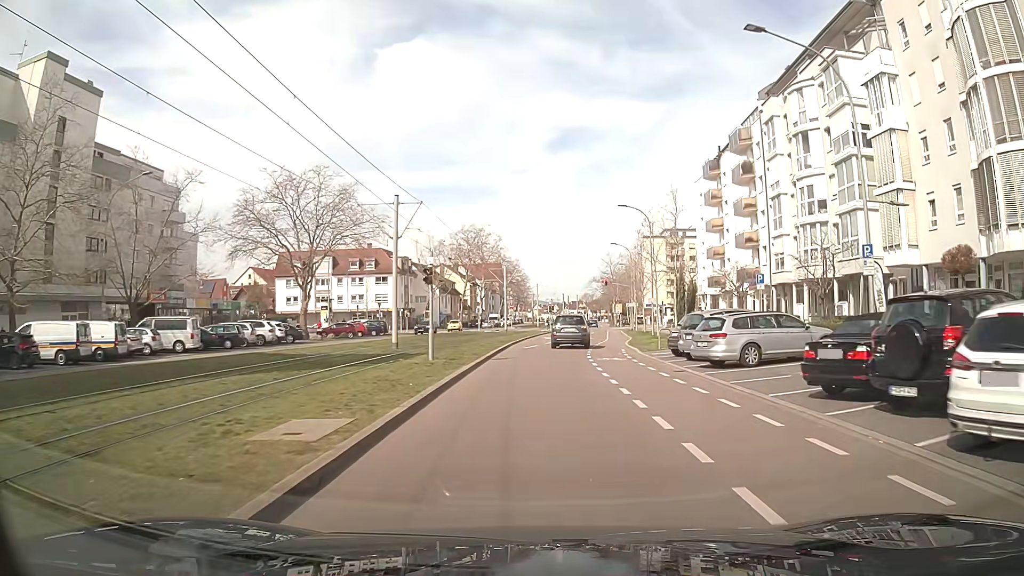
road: tertiary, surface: asphalt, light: Day
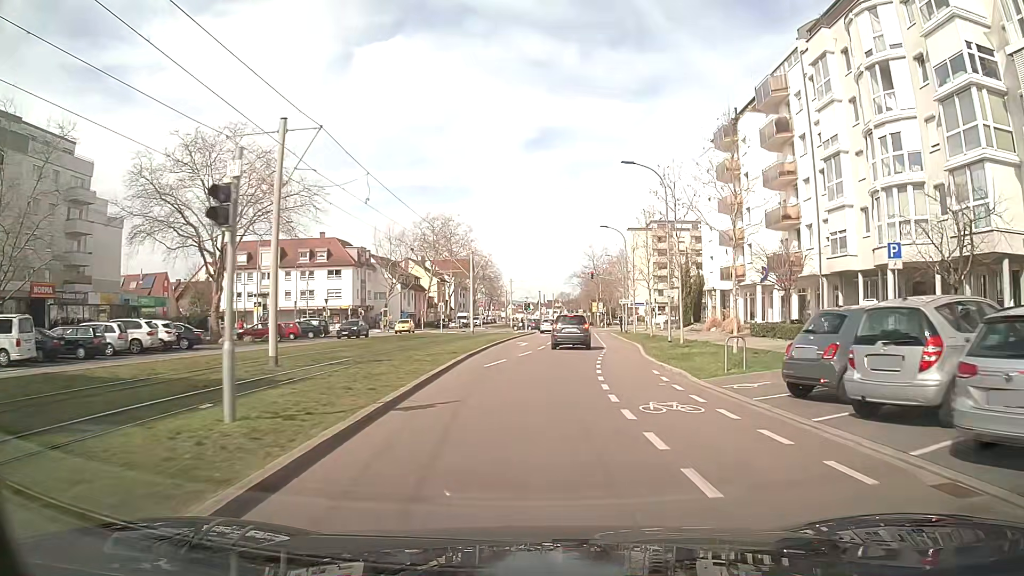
(+0.2, +13.3) m; +2°
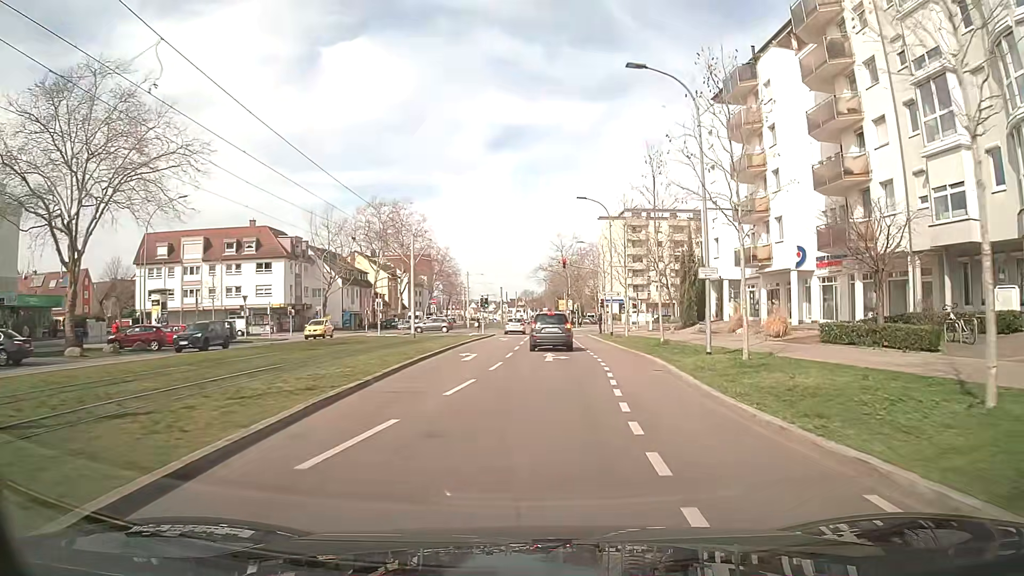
(+0.4, +13.4) m; +3°
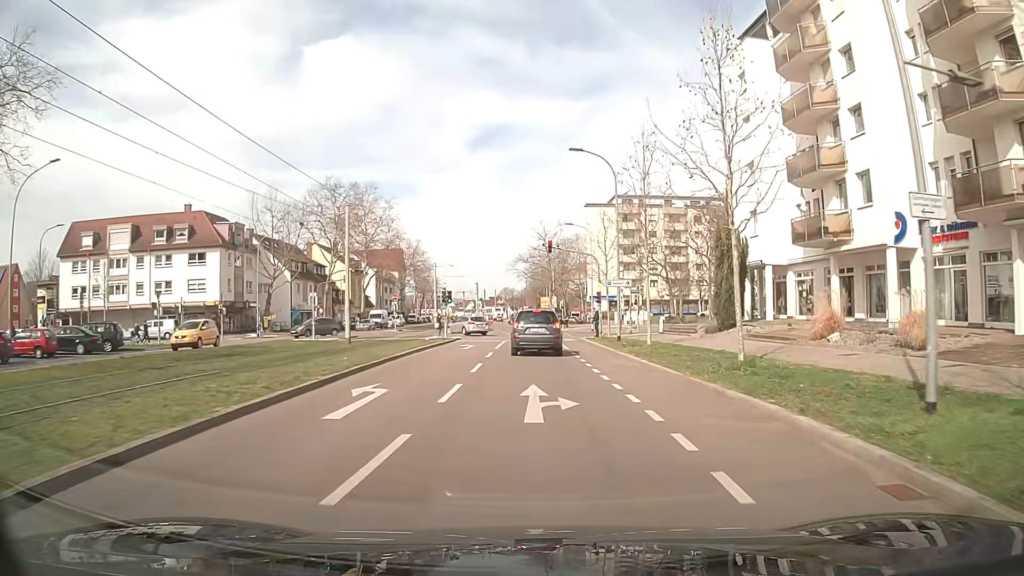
(+0.2, +12.9) m; +2°
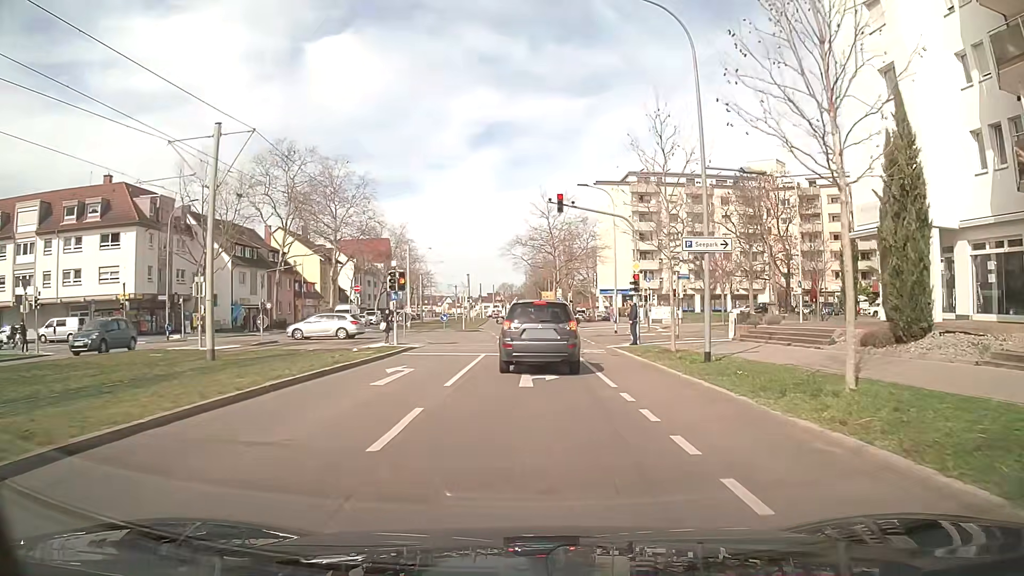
(-0.1, +16.0) m; -1°
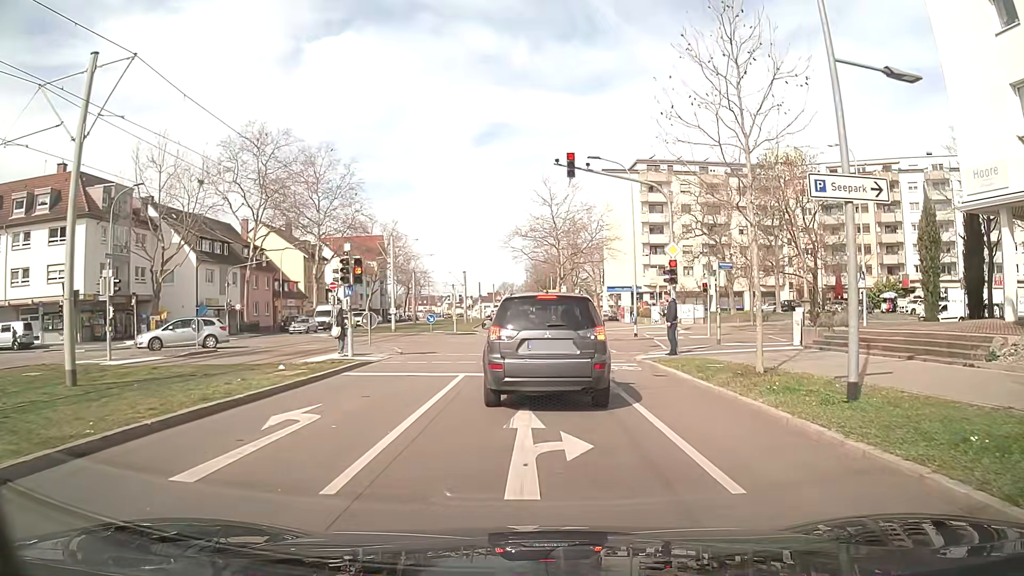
(0.0, +7.1) m; +1°
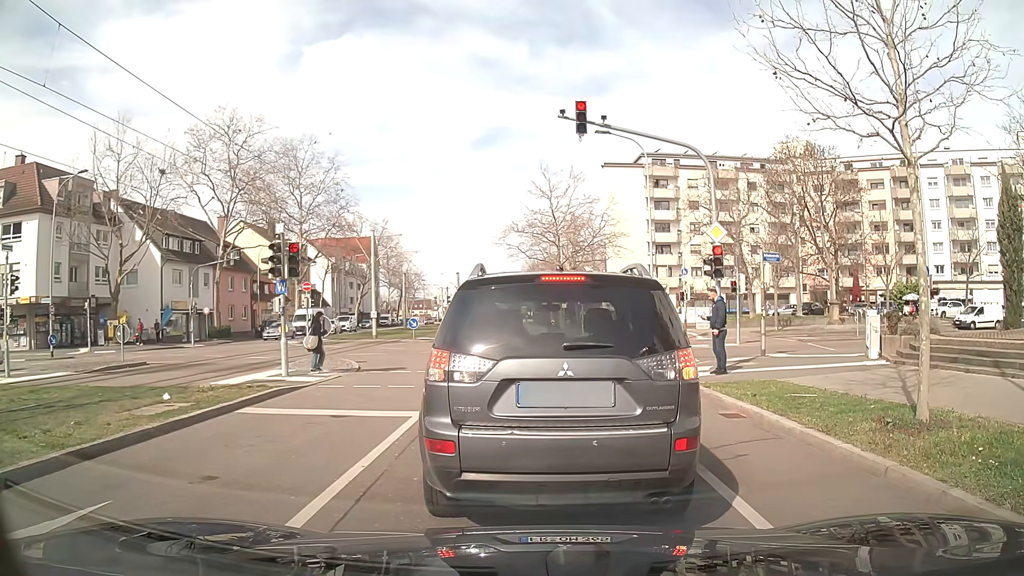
(0.0, +5.1) m; +1°
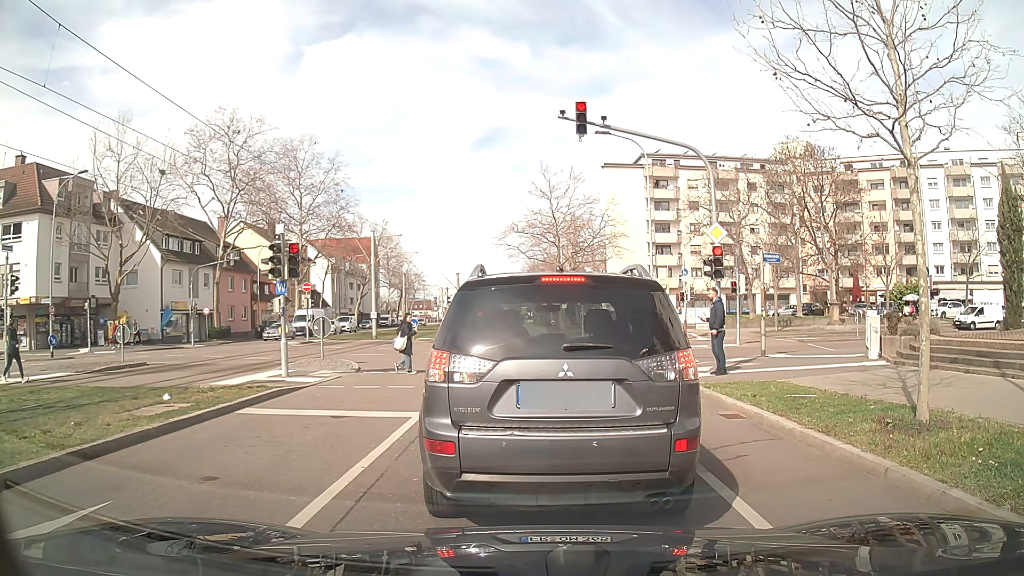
(0.0, +0.1) m; 0°
